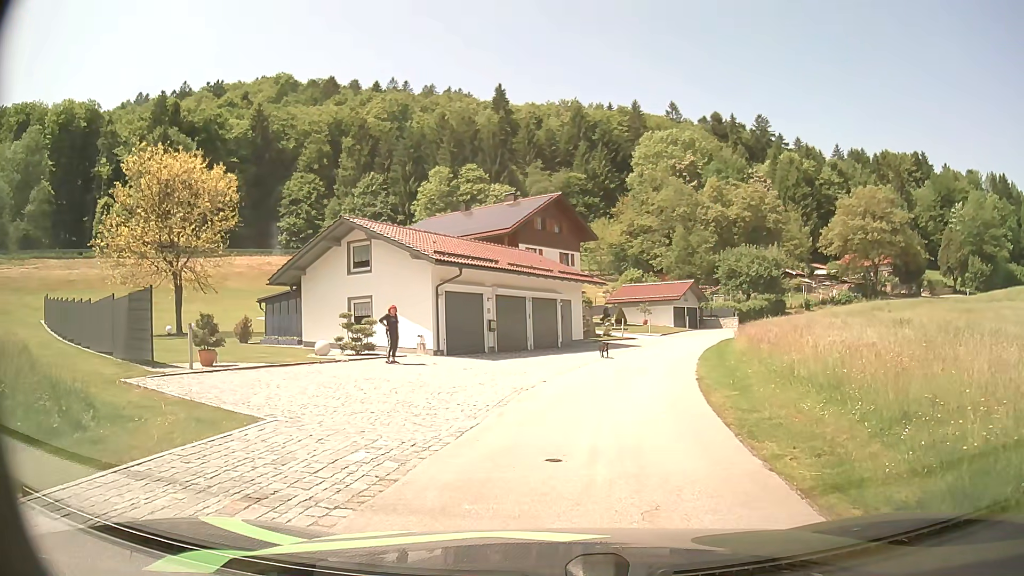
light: Day
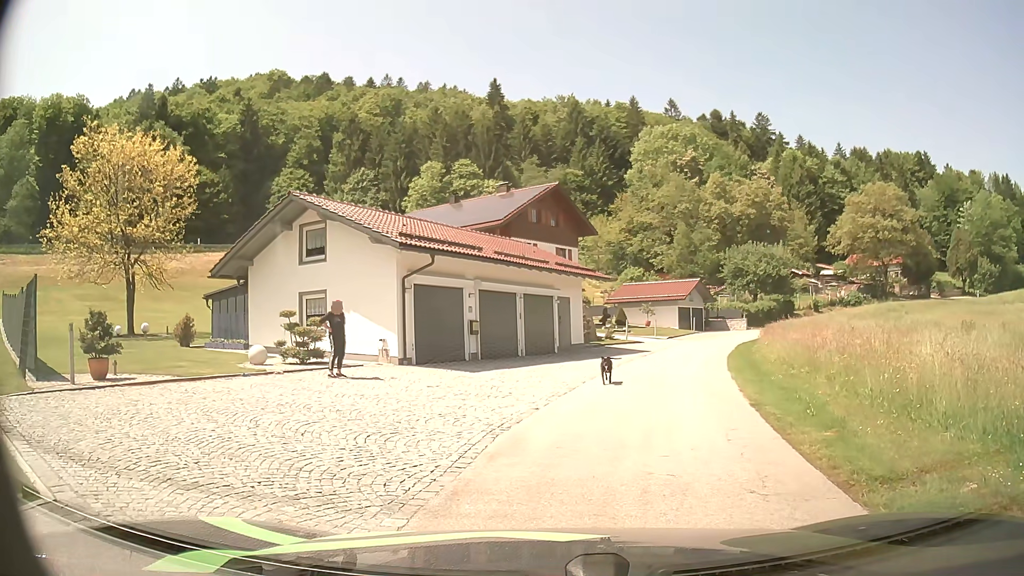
(0.0, +4.5) m; 0°
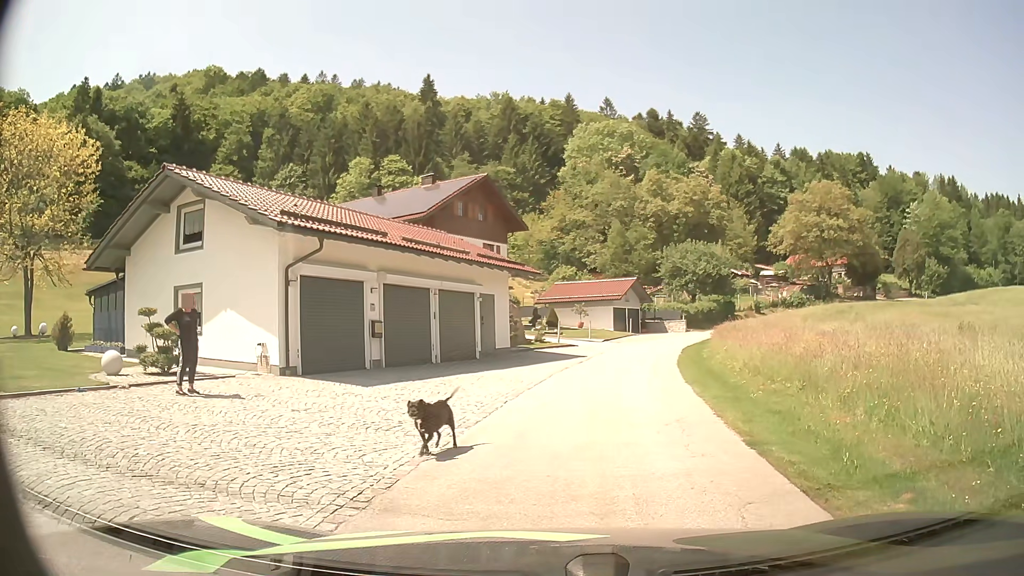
(+0.1, +3.6) m; +7°
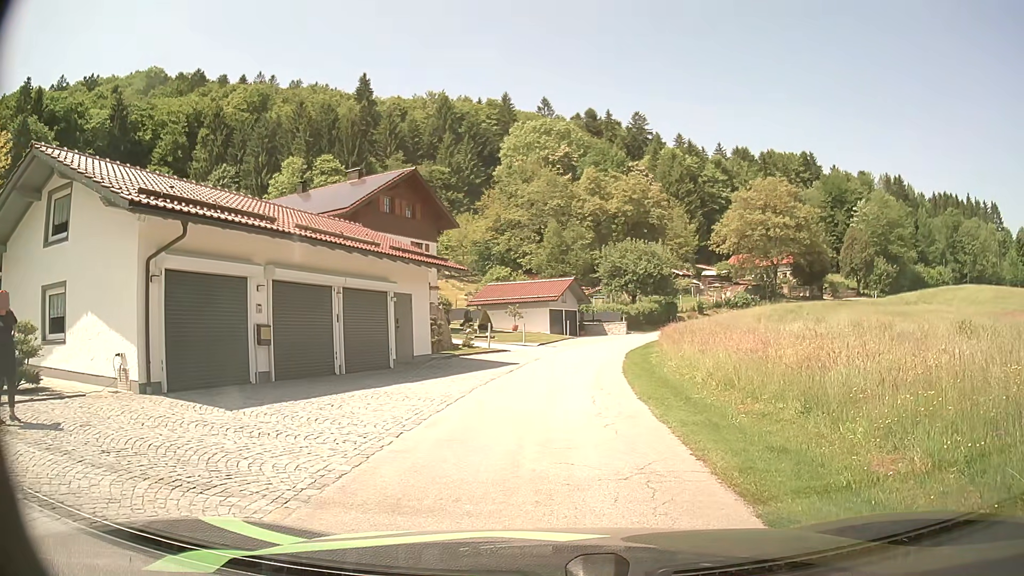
(+0.1, +3.2) m; +4°
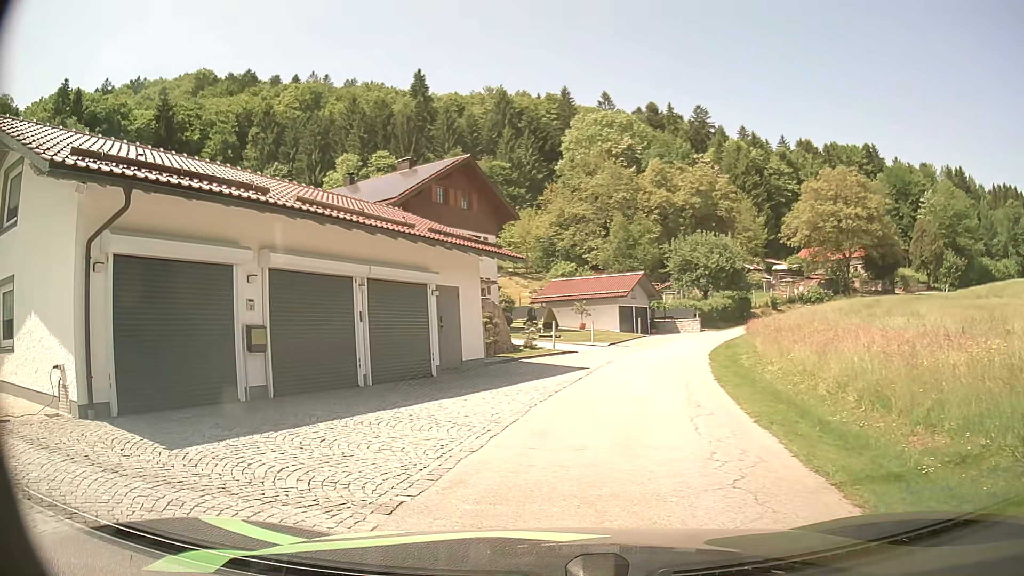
(0.0, +3.5) m; -6°
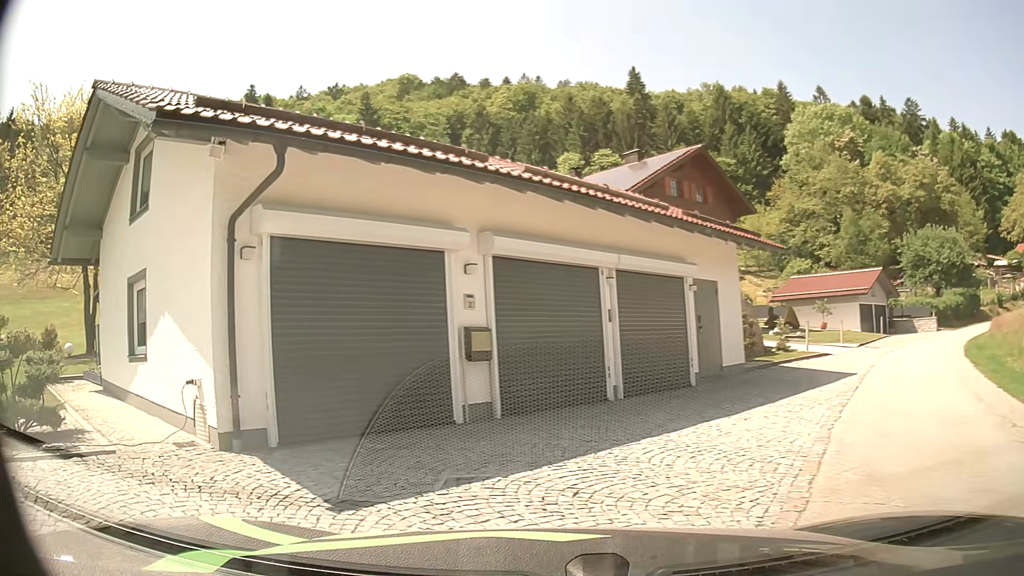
(-0.3, +2.5) m; -17°
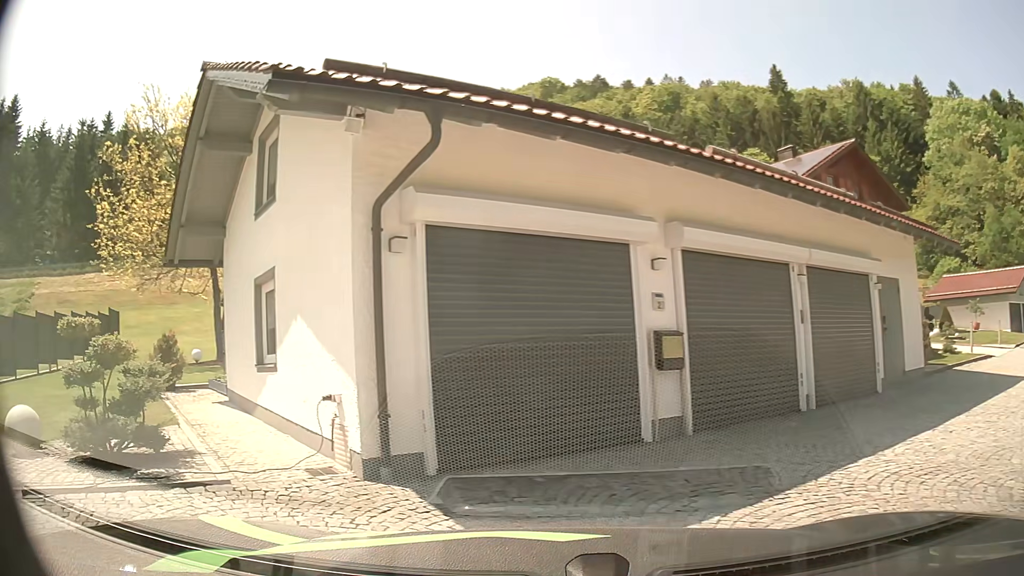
(-0.1, +1.2) m; -15°
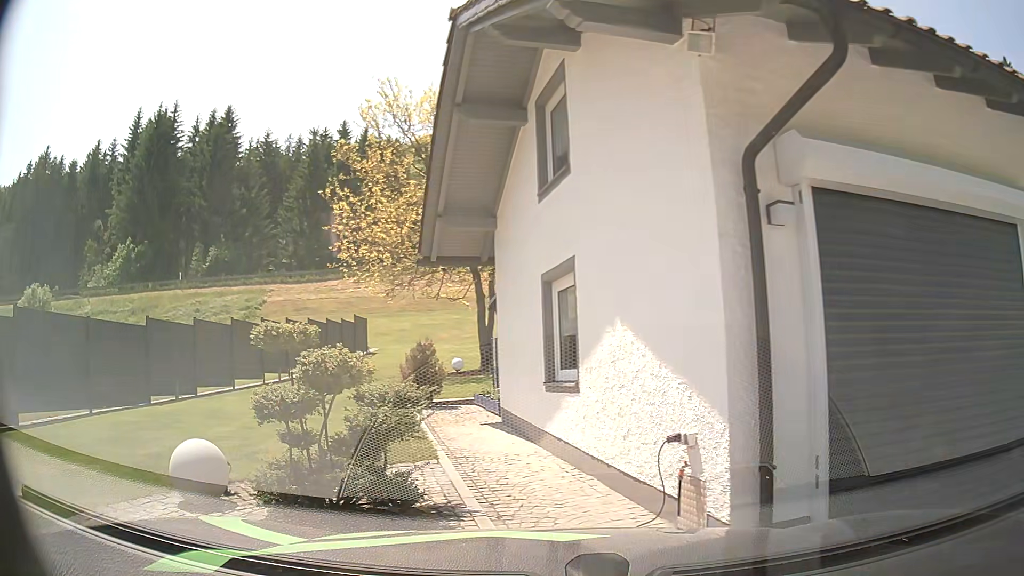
(-0.3, +2.0) m; -19°
